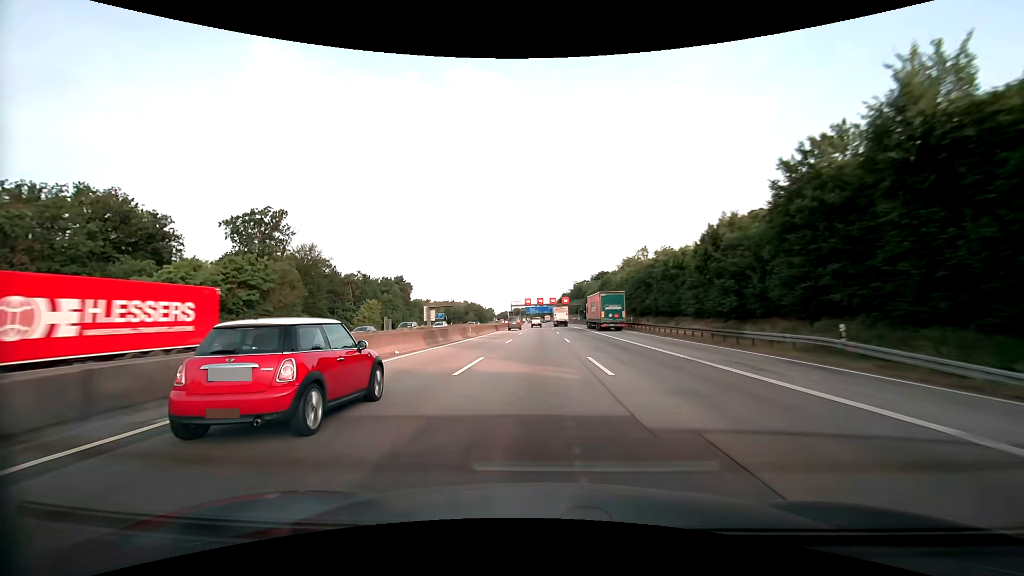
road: motorway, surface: asphalt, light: Day
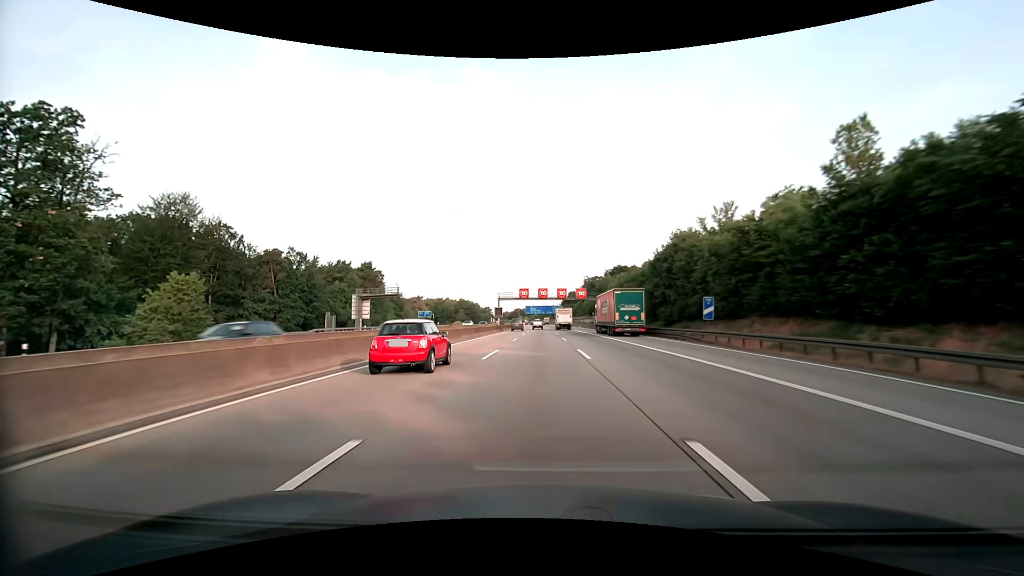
(-0.2, +48.5) m; 0°
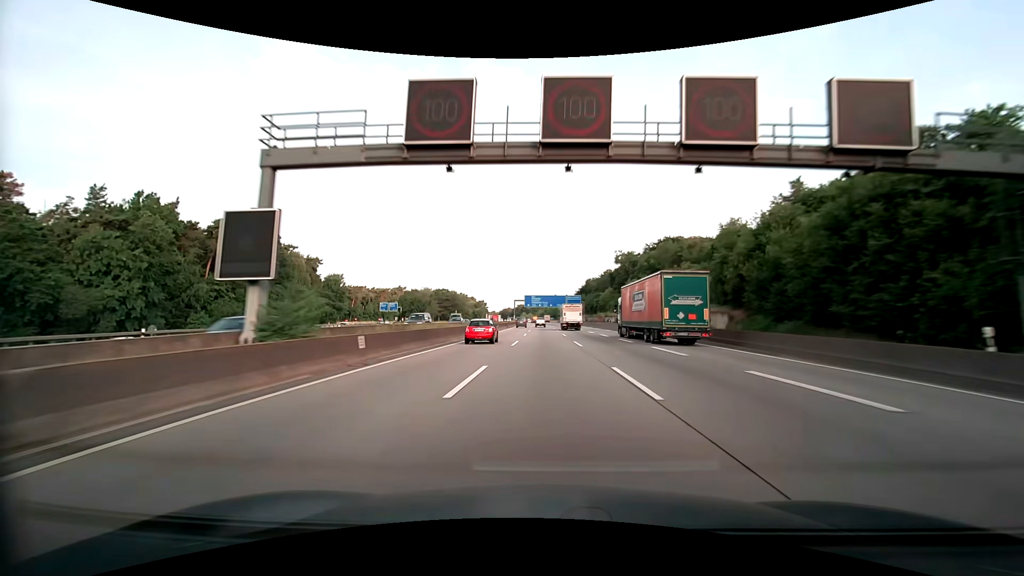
(-0.6, +81.0) m; -1°
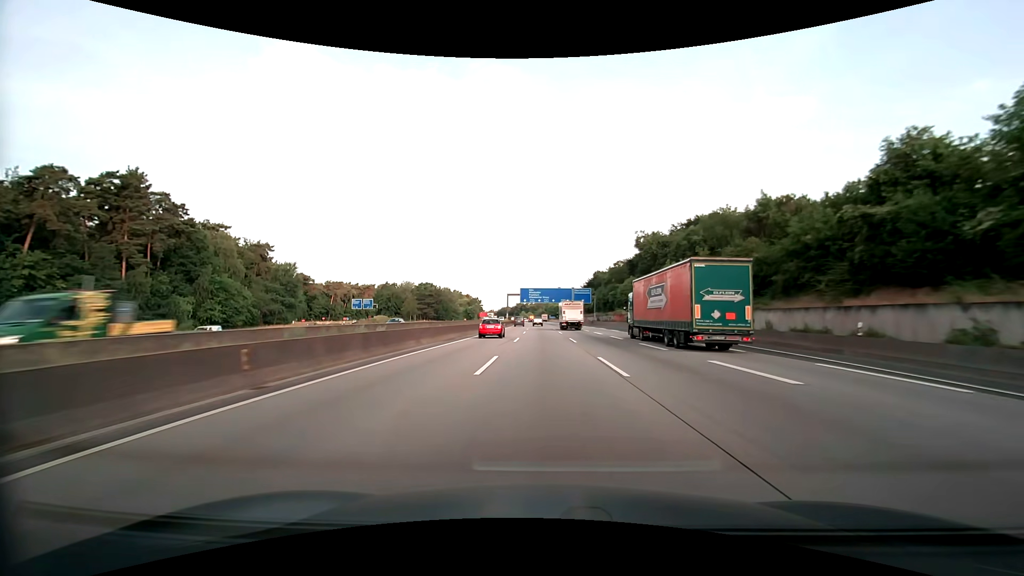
(0.0, +32.5) m; 0°
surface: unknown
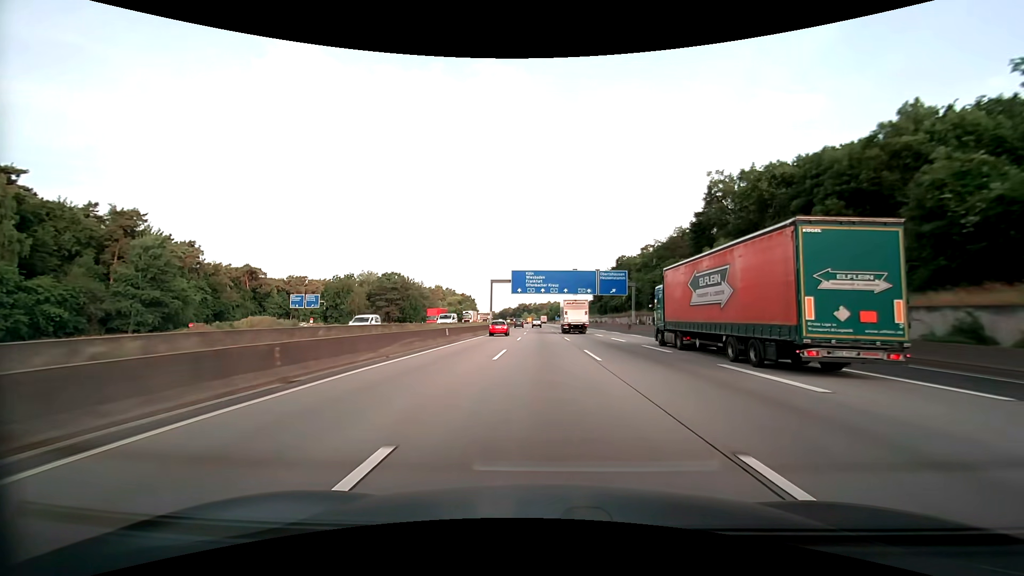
(-0.2, +48.8) m; 0°
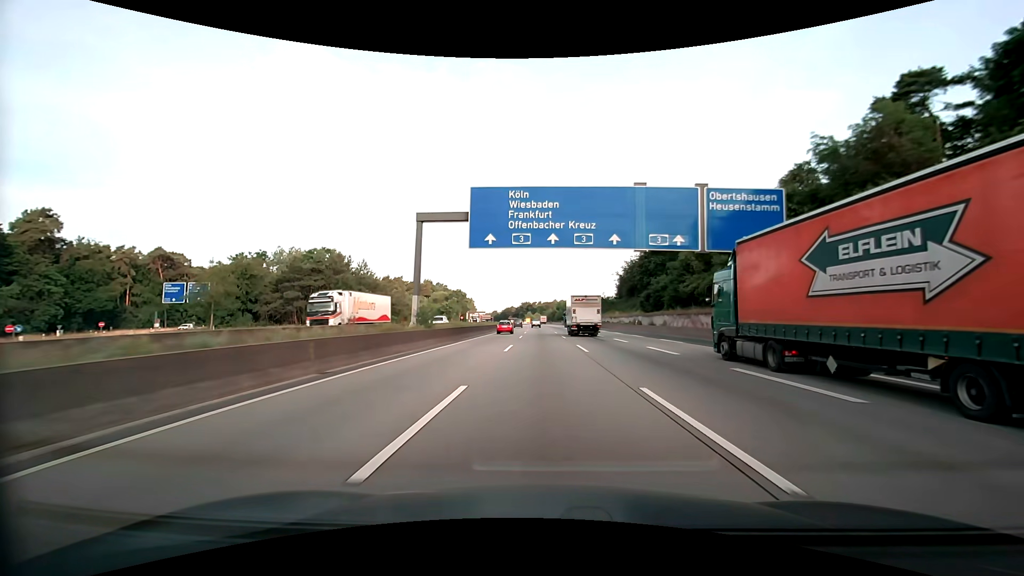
(-0.3, +48.9) m; -1°
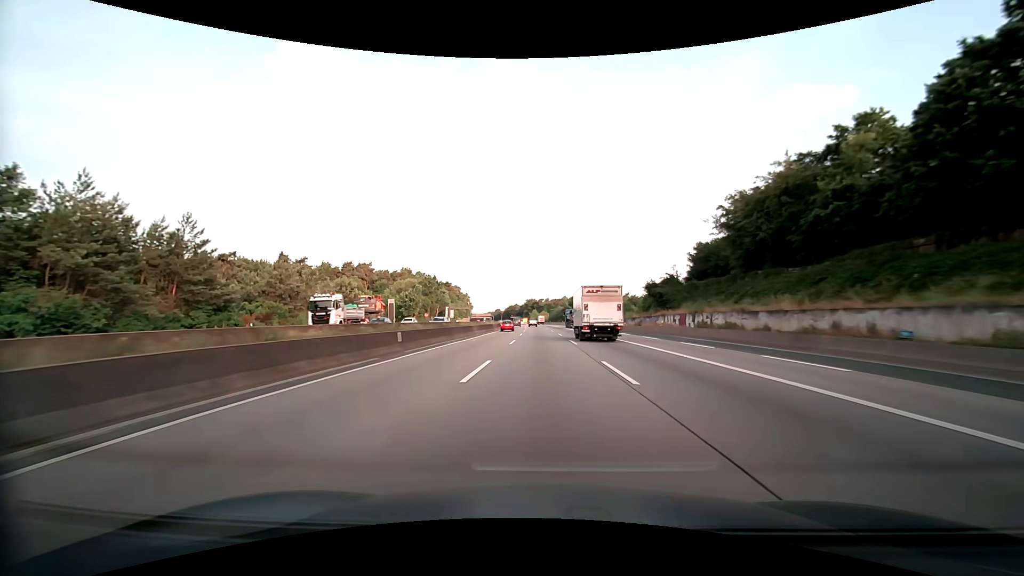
(-0.5, +65.3) m; -1°
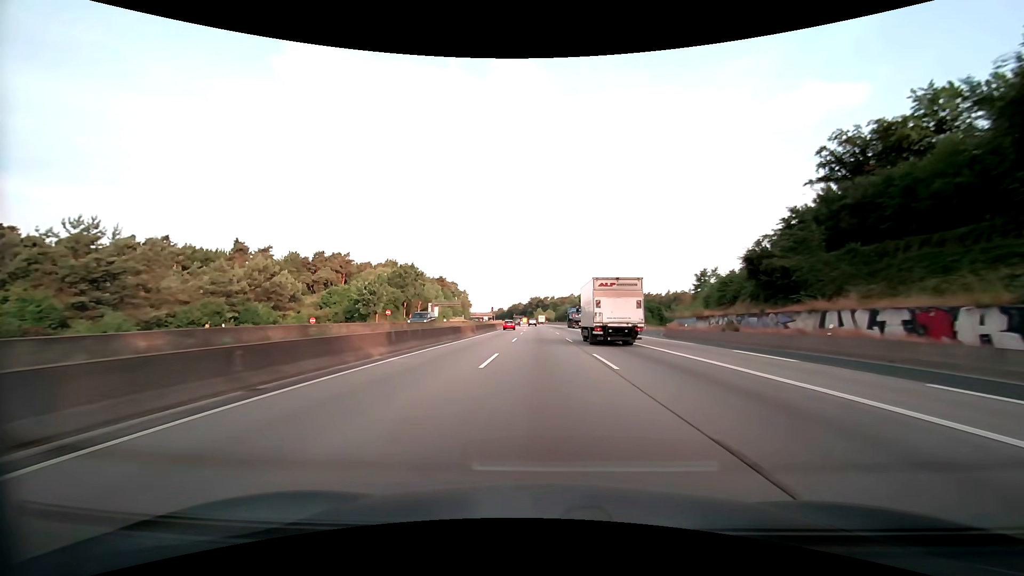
(-0.2, +32.7) m; -1°
(0, +10) (0, +20) (0, +30) (0, +40) (0, +50) (-1, +60) (-1, +70) (-1, +80) (-1, +90) (-1, +100) m
